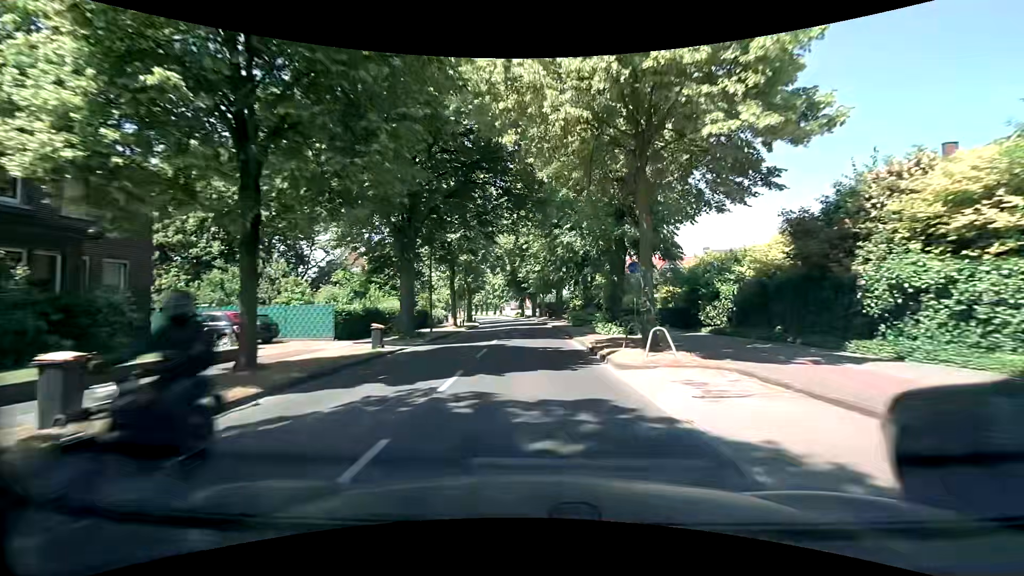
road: secondary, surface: asphalt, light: Day
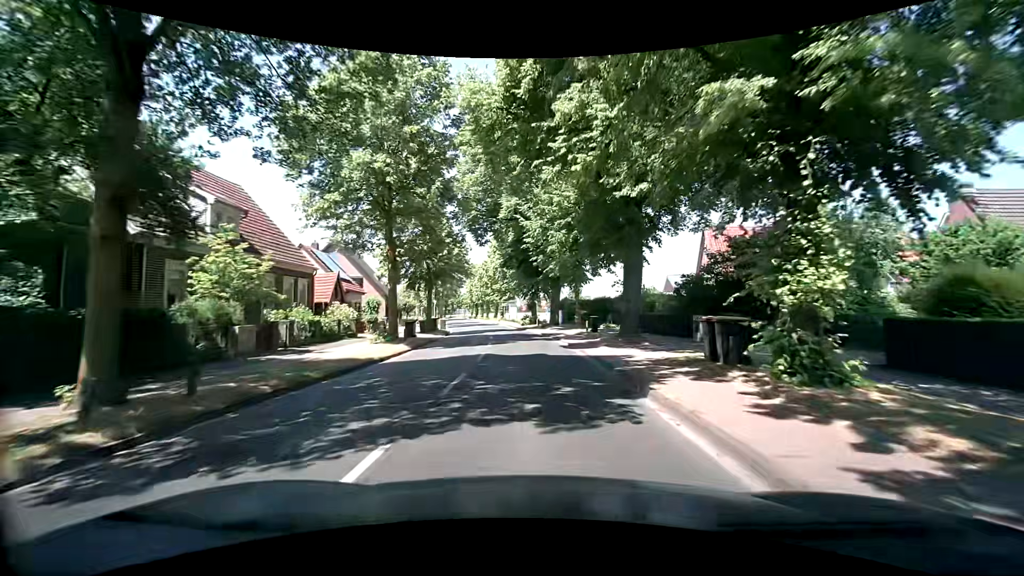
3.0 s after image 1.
(-0.5, +36.2) m; -2°
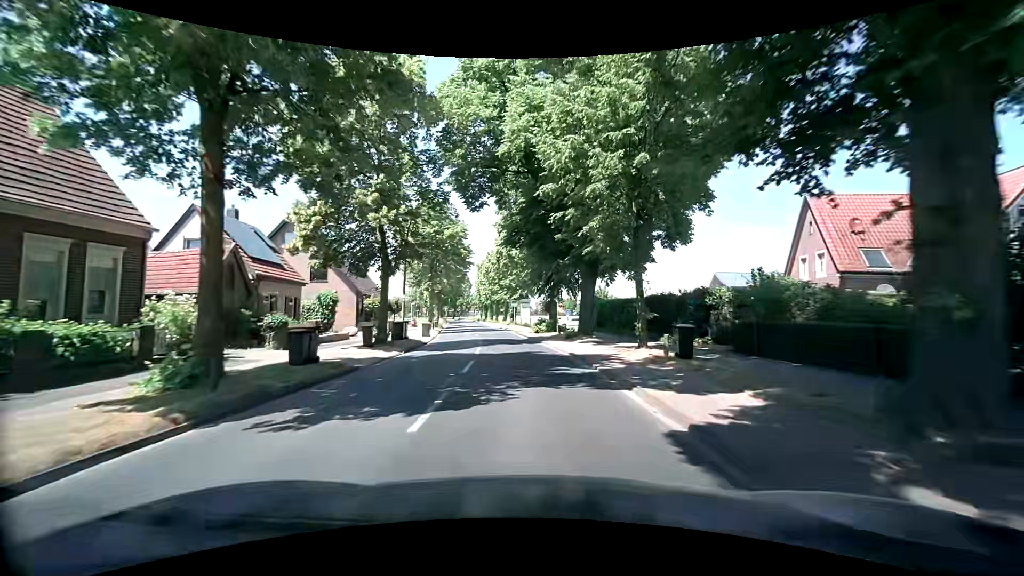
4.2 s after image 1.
(-0.1, +14.6) m; -2°
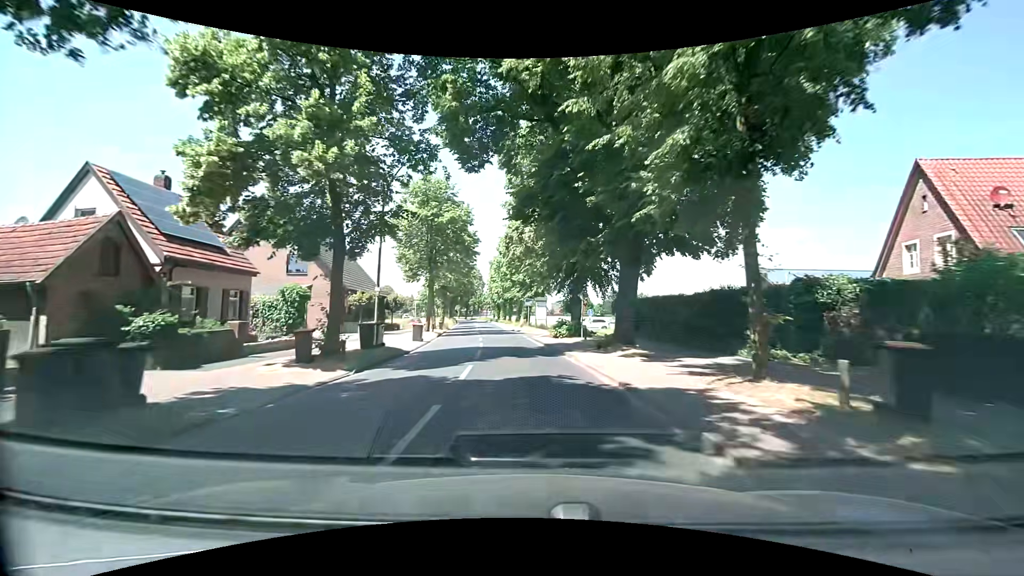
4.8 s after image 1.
(0.0, +7.3) m; 0°
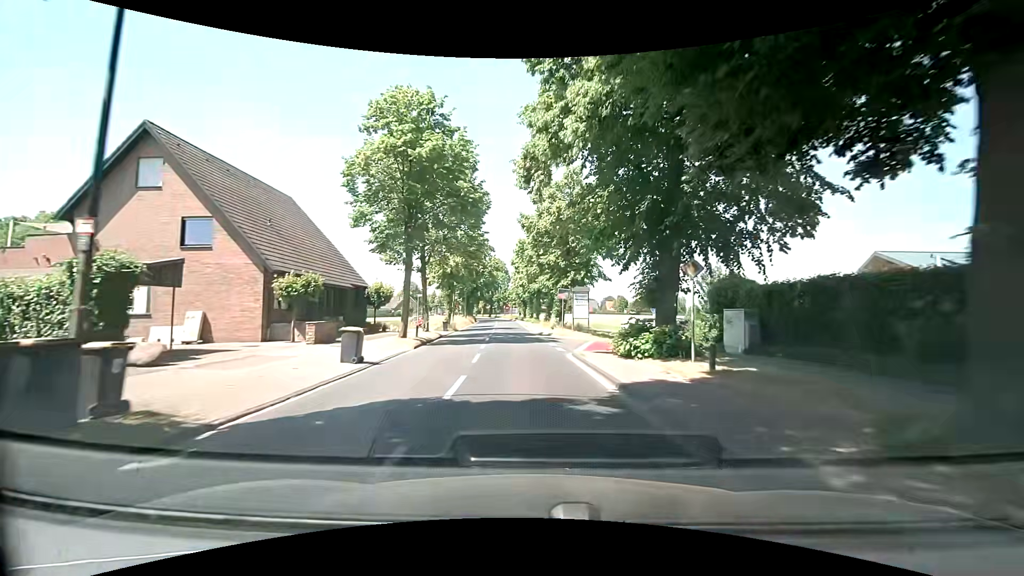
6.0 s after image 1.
(-0.7, +14.8) m; -4°
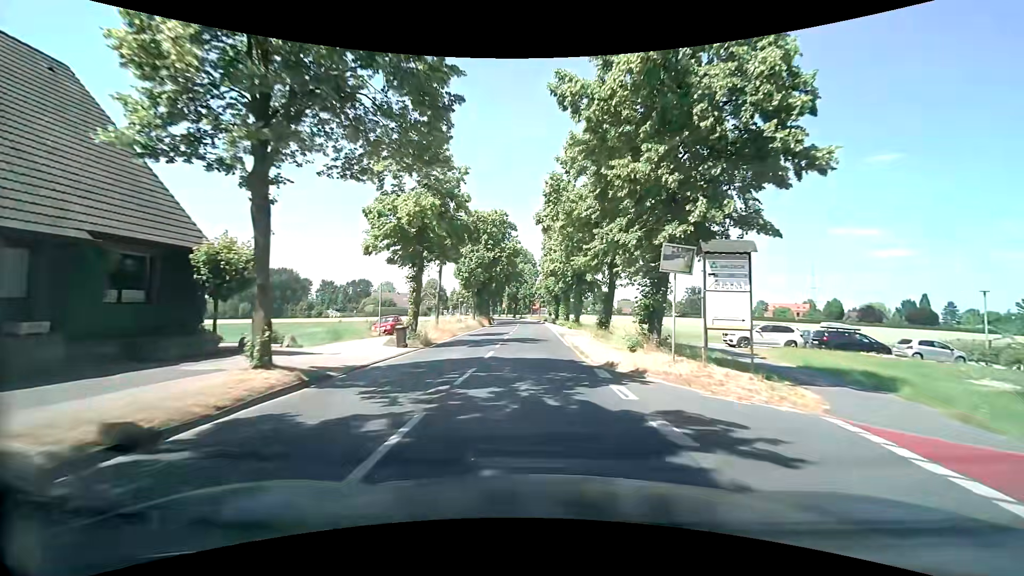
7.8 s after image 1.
(-0.9, +22.5) m; -5°
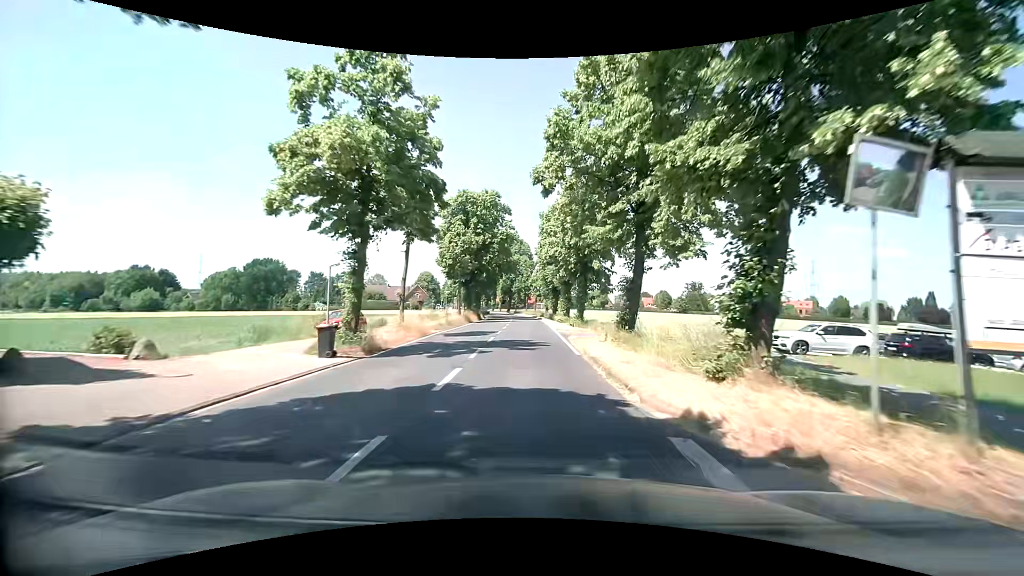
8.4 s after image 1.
(+0.1, +7.6) m; +1°
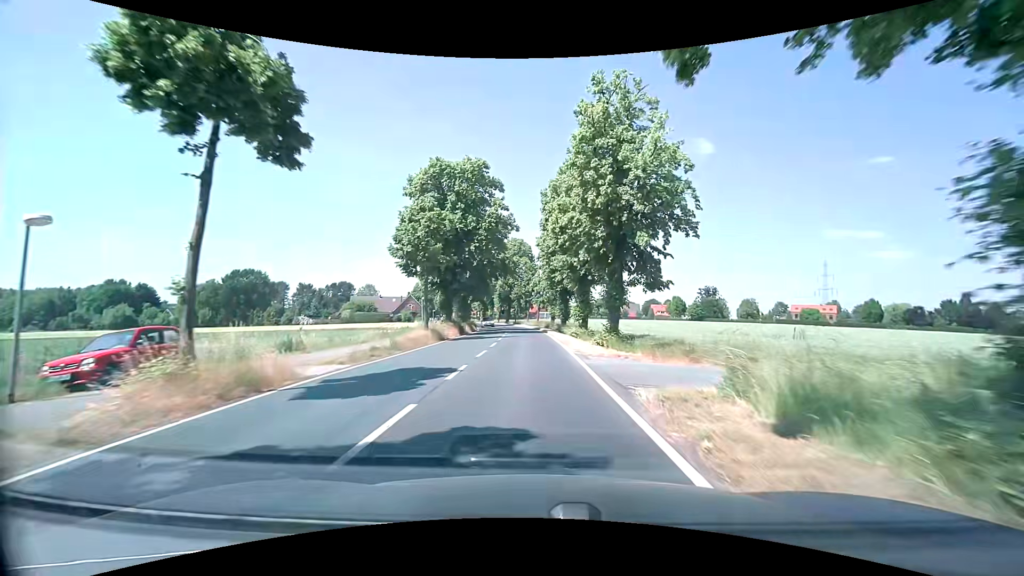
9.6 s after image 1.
(0.0, +15.2) m; -1°
(0, +10) (0, +20) (0, +30) (0, +40) (-1, +50) (-1, +60) (-2, +70) (-3, +80) (-5, +90) (-7, +100) m
